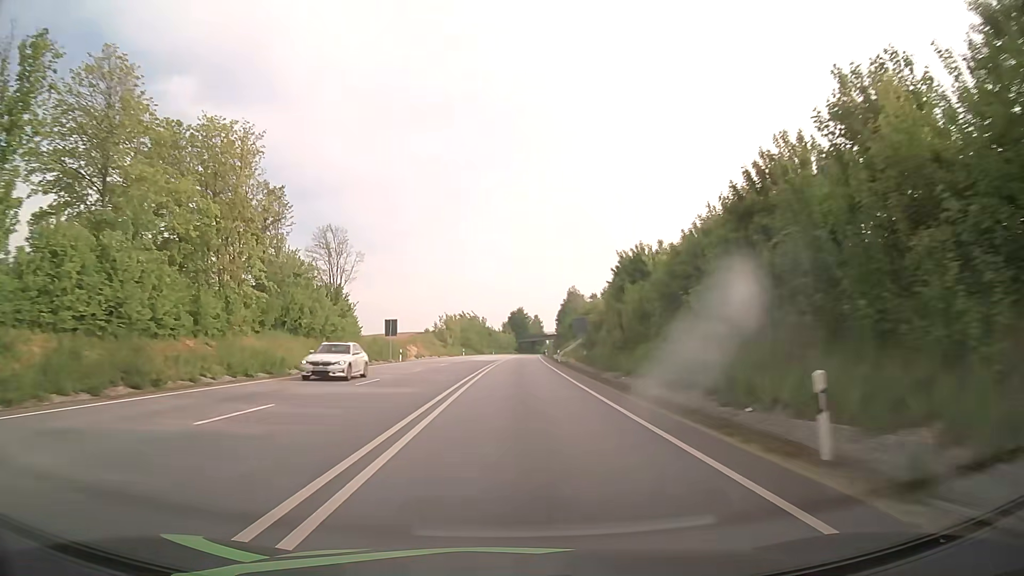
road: primary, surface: asphalt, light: Day
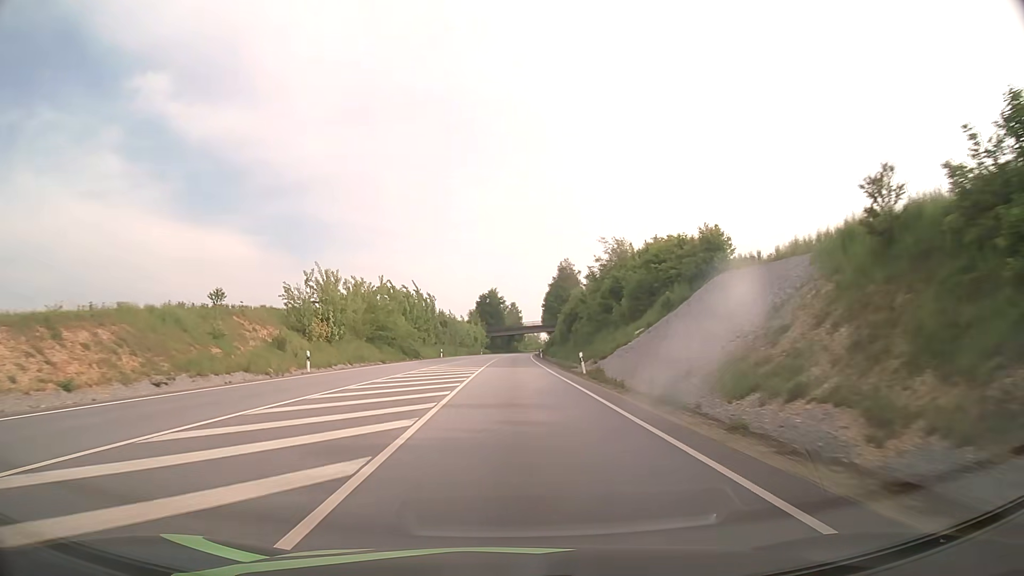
(+1.7, +75.1) m; +2°
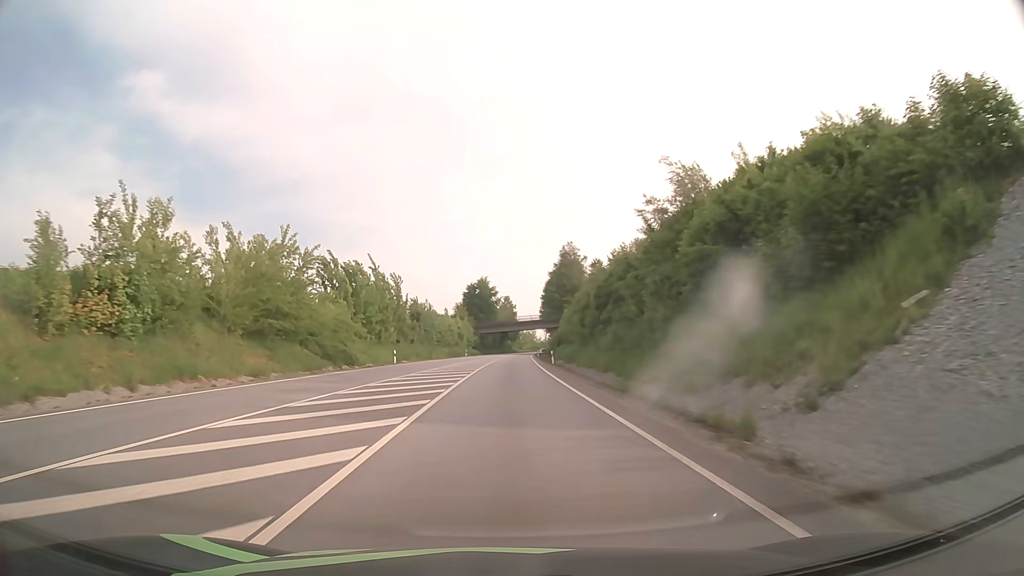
(+0.1, +30.4) m; +1°
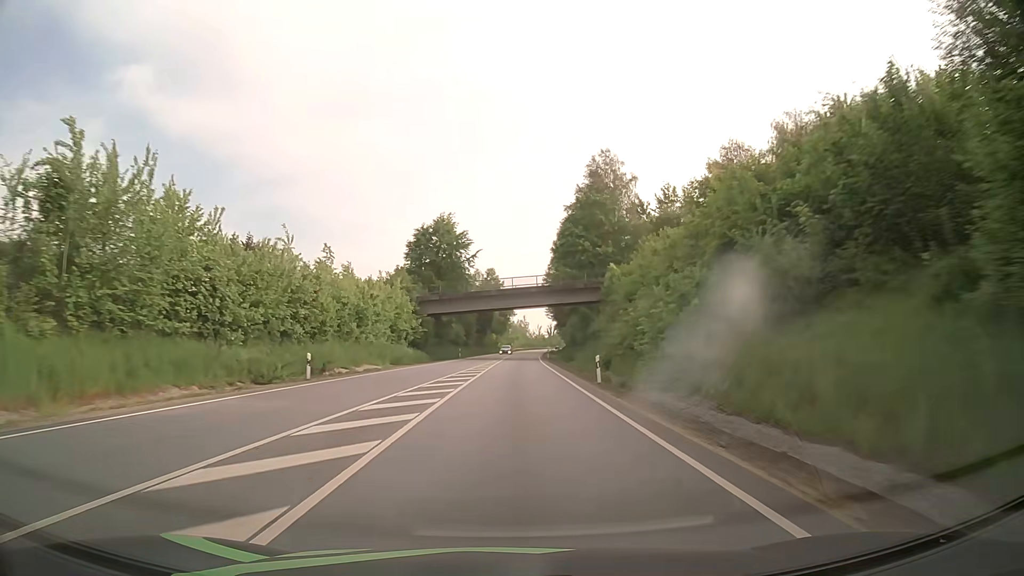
(+0.8, +77.3) m; +1°
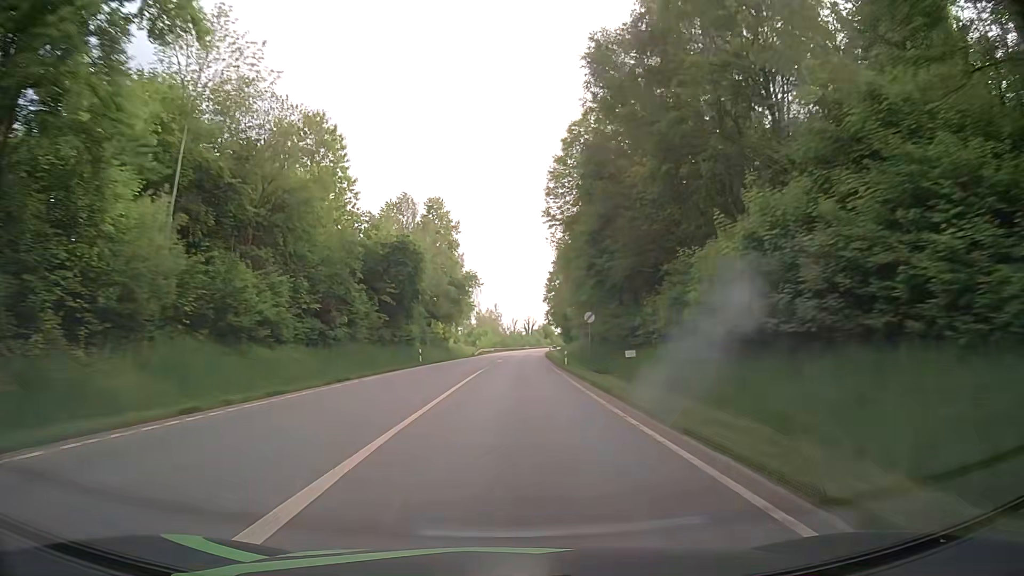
(+1.6, +78.8) m; +2°
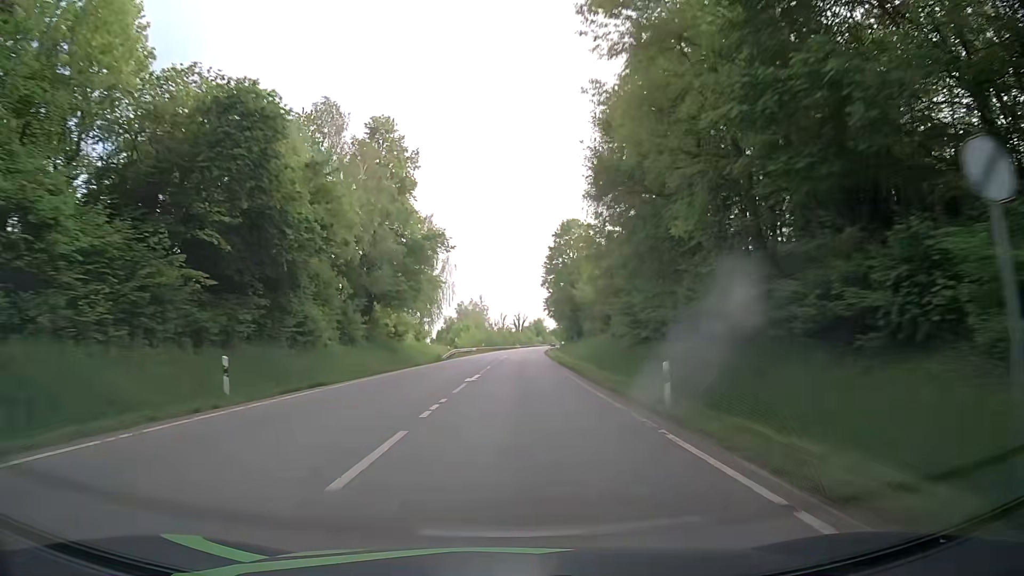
(+0.6, +31.6) m; +2°
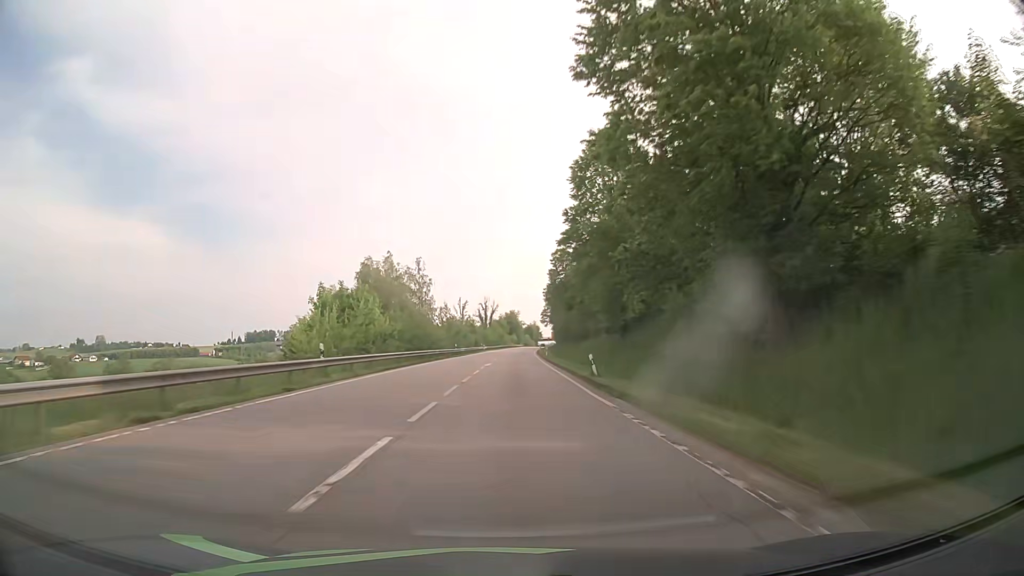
(+2.1, +78.9) m; +2°
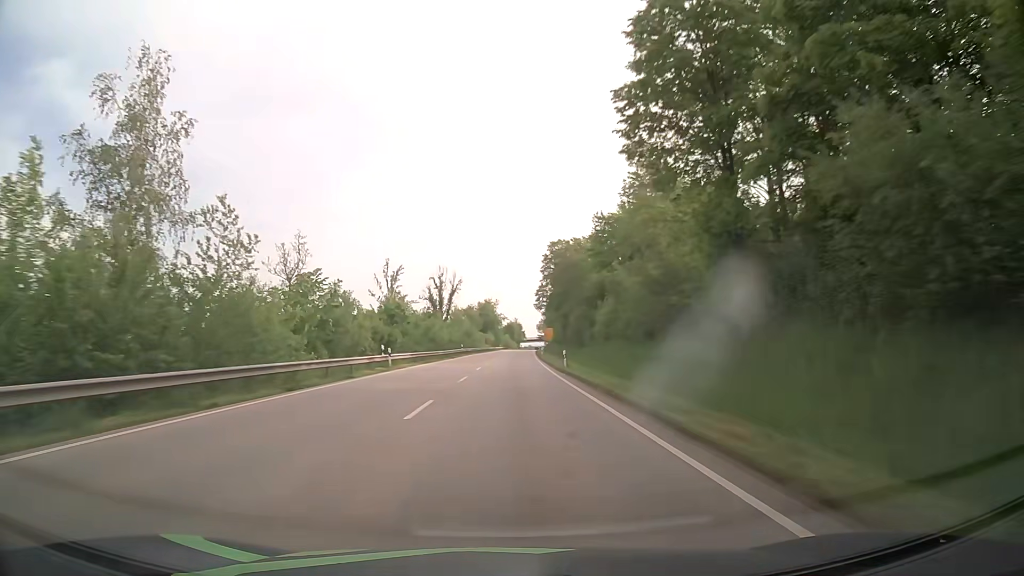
(+1.6, +78.8) m; +2°
(0, +10) (0, +20) (0, +30) (0, +40) (+1, +50) (+1, +60) (+1, +70) (+1, +80) (+2, +90) (+2, +100) m
